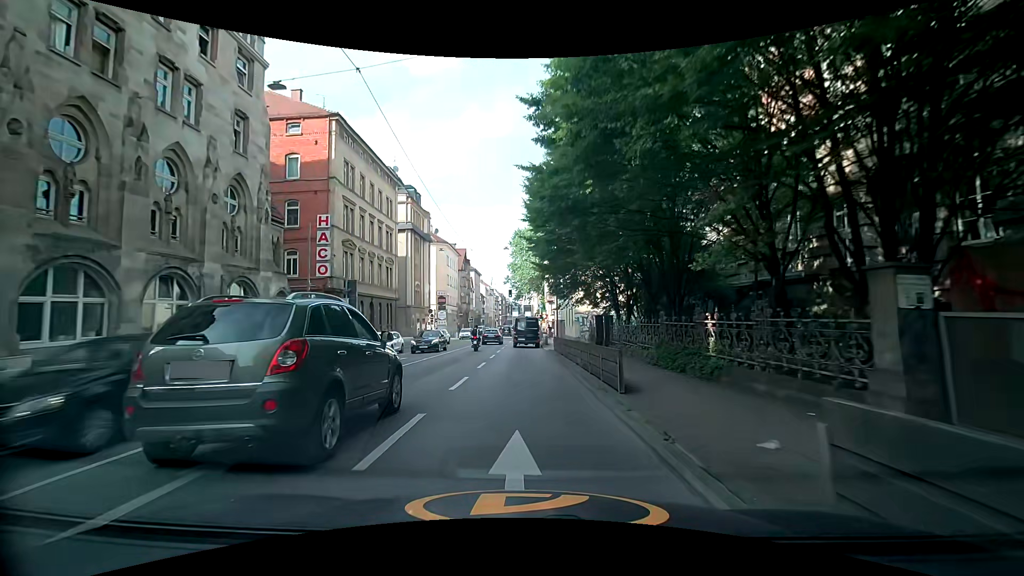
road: primary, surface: asphalt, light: Day
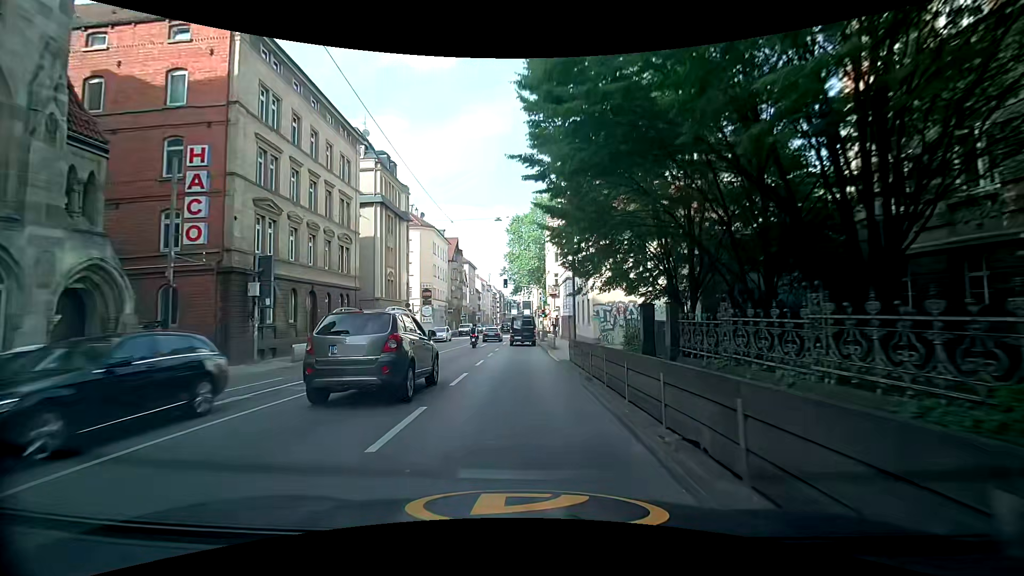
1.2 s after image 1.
(0.0, +11.8) m; -1°
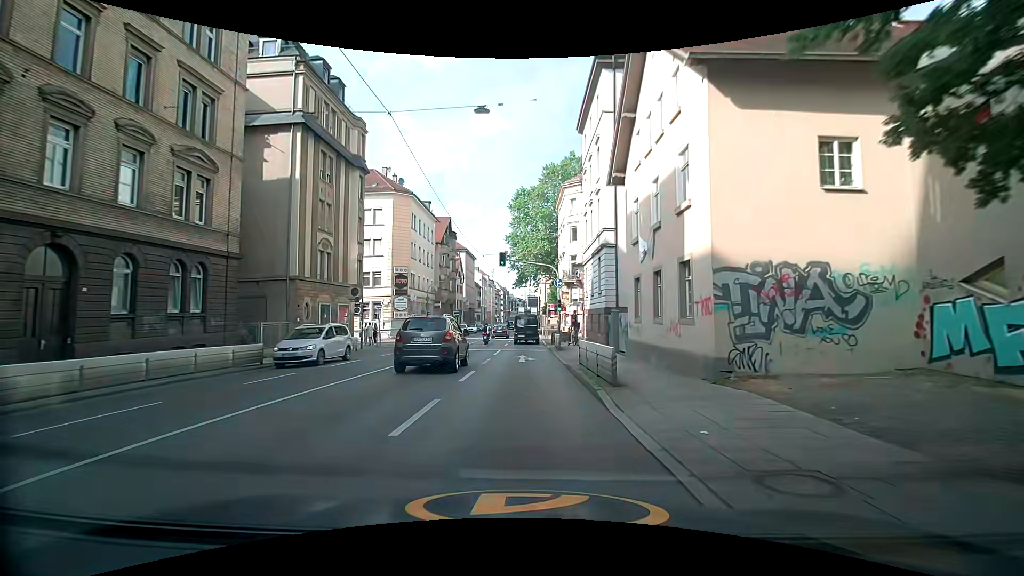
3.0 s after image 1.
(0.0, +17.9) m; -1°
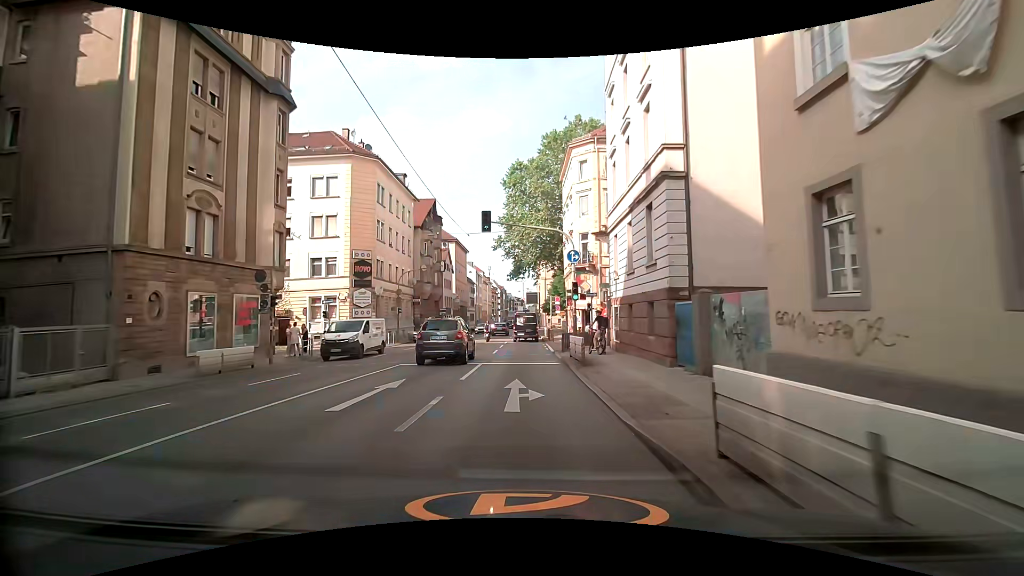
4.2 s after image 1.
(+0.1, +12.1) m; 0°
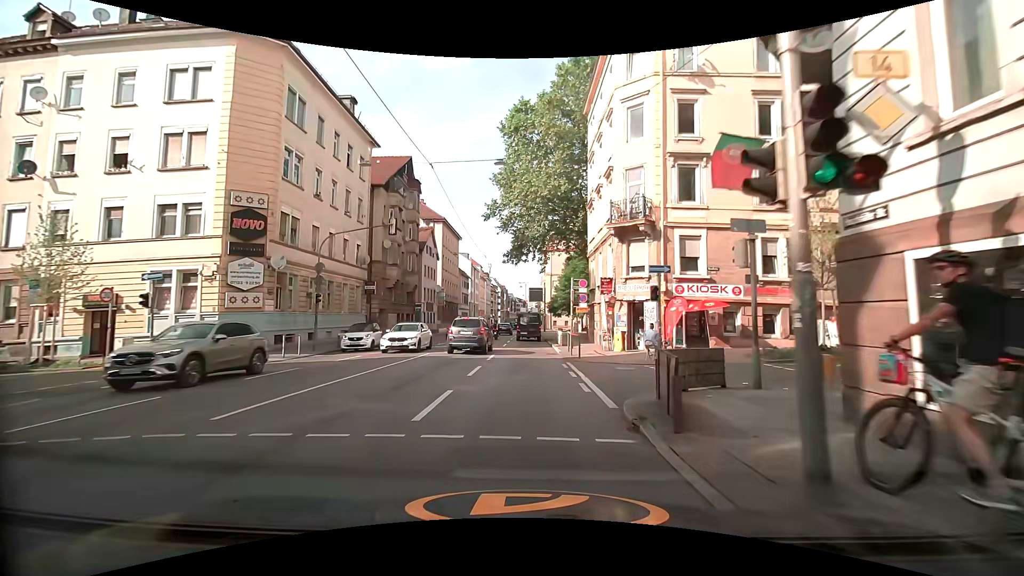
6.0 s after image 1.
(-0.1, +17.8) m; +2°
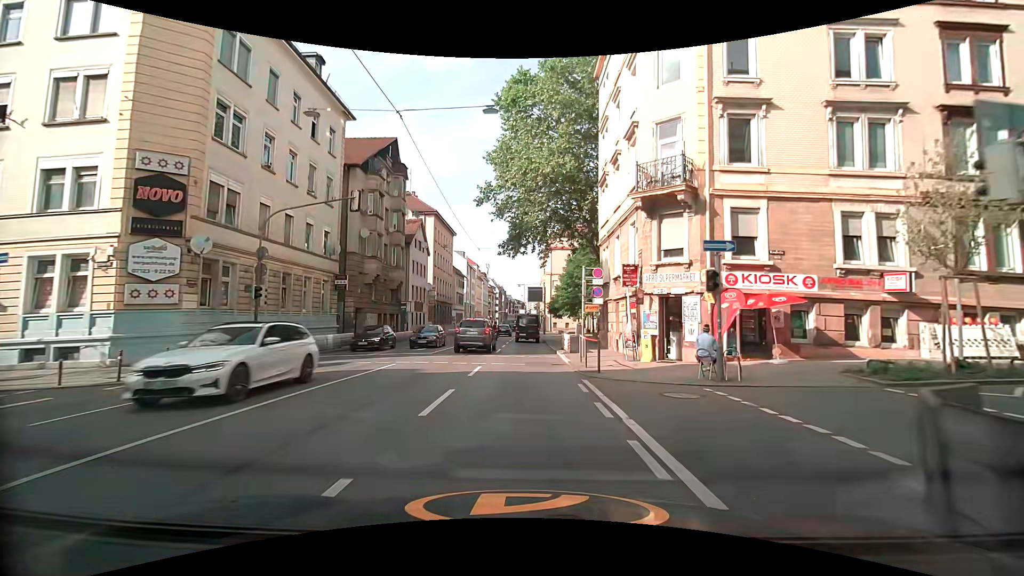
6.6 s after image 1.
(-0.2, +5.8) m; -2°
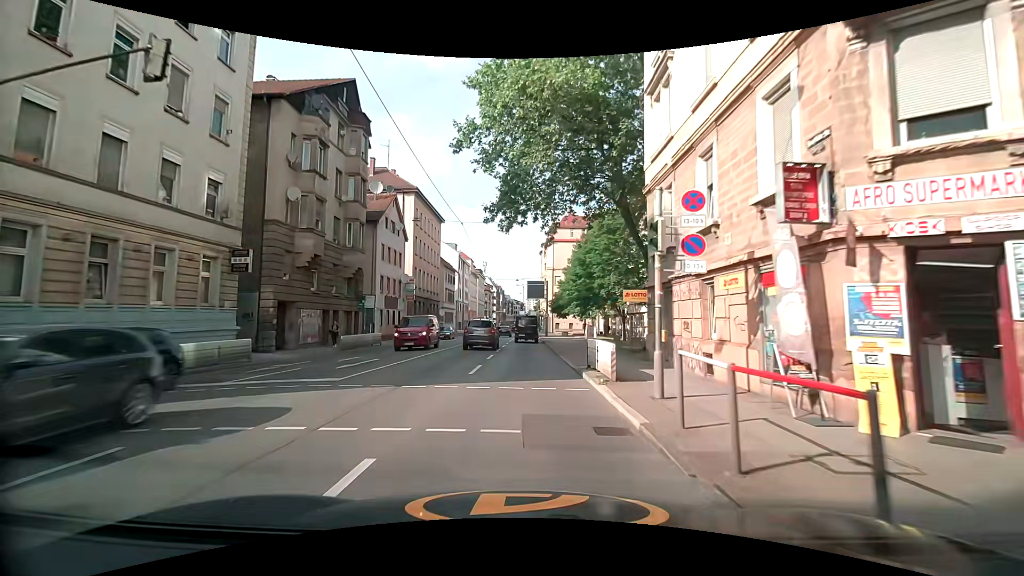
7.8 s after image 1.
(-0.1, +11.7) m; -1°
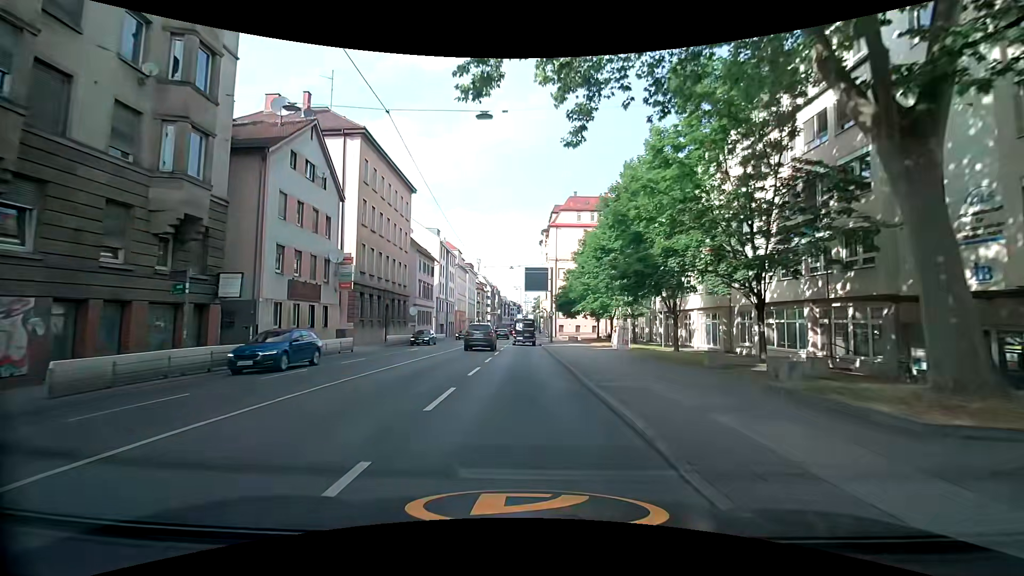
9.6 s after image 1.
(+0.2, +18.1) m; +1°
(0, +10) (0, +20) (0, +30) (0, +40) (0, +50) (0, +60) (0, +70) (0, +80) (0, +90) (0, +100) m
